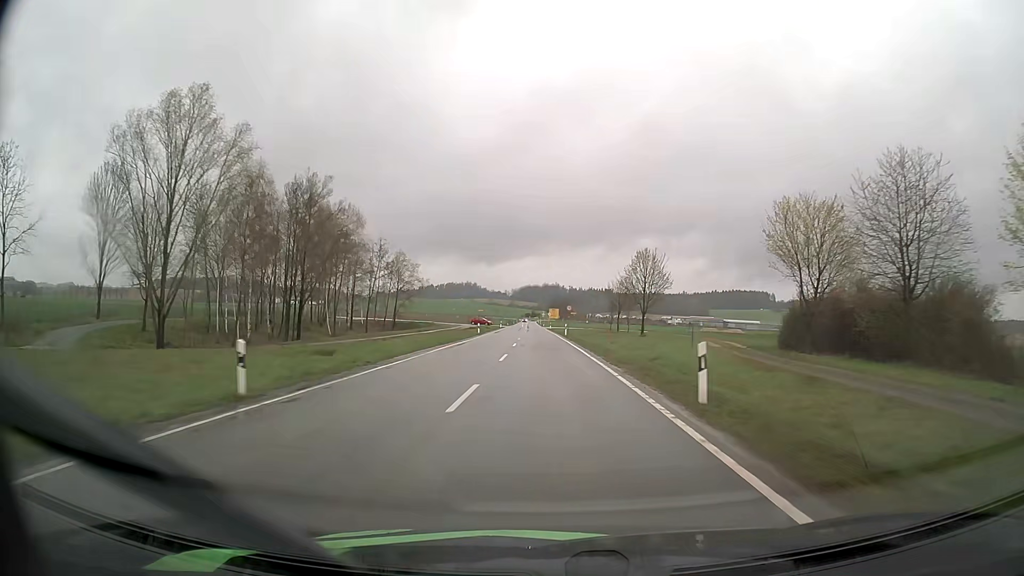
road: tertiary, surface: asphalt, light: Day
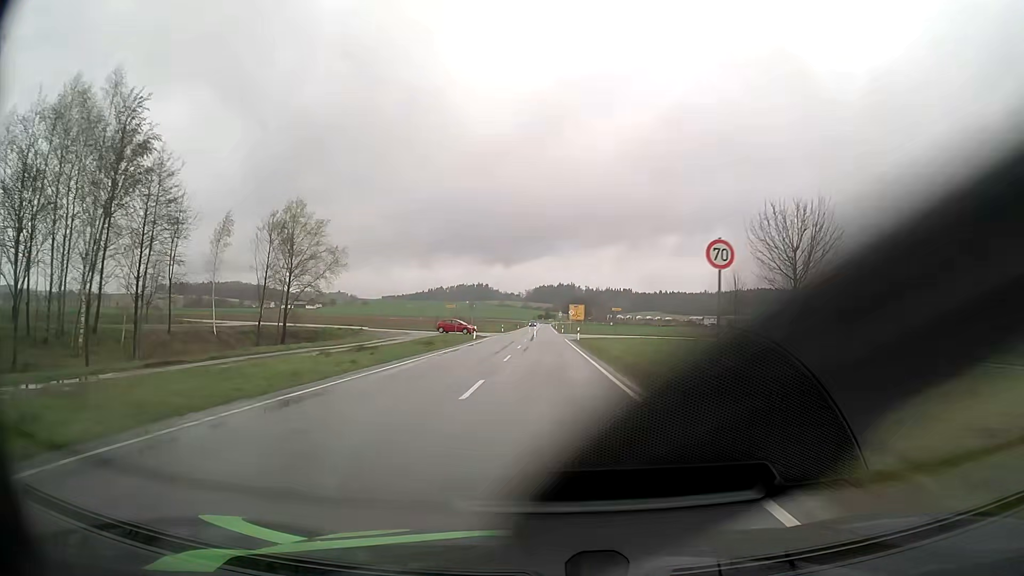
(-0.8, +58.8) m; -1°
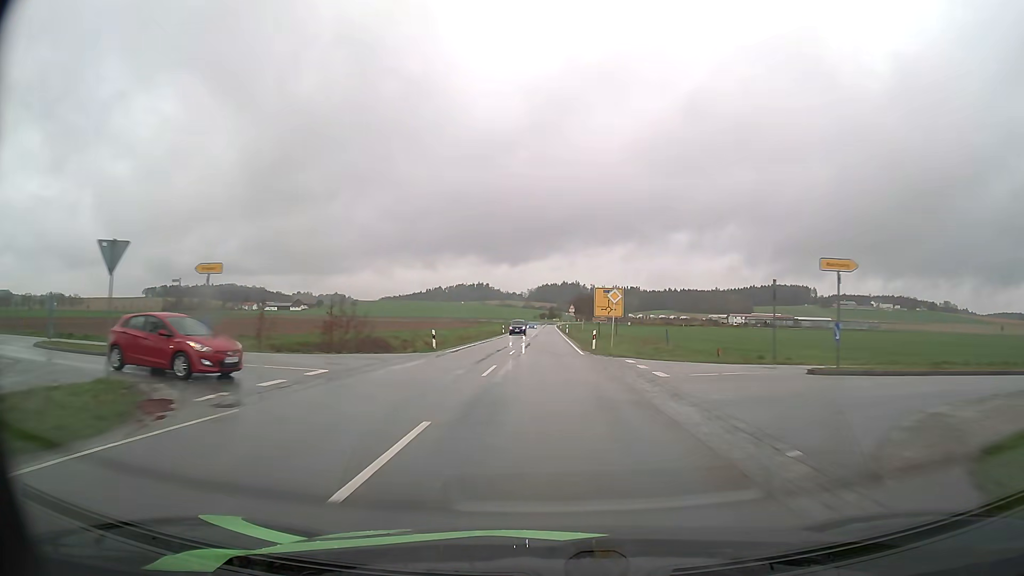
(0.0, +55.4) m; 0°
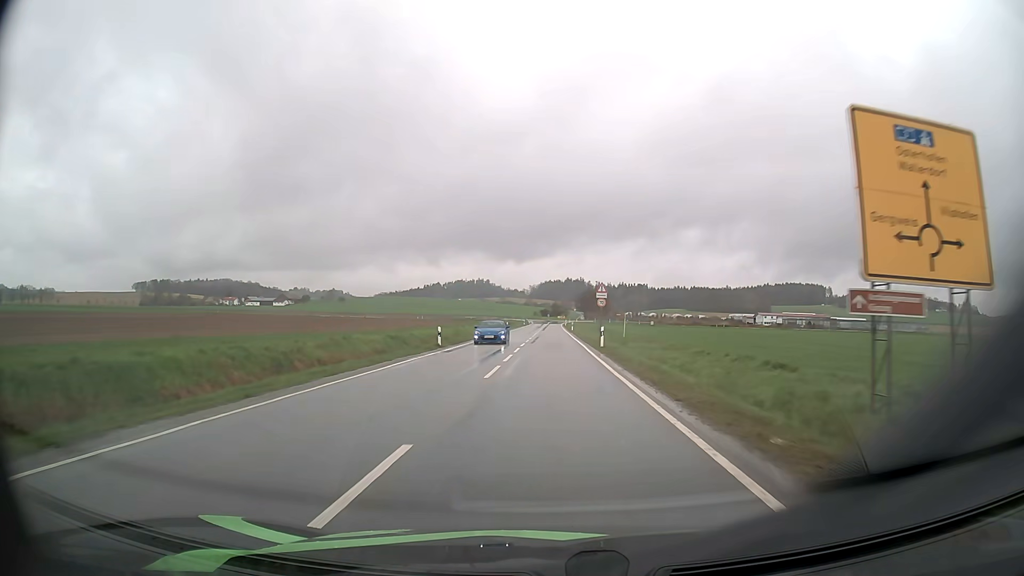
(-0.1, +50.4) m; 0°
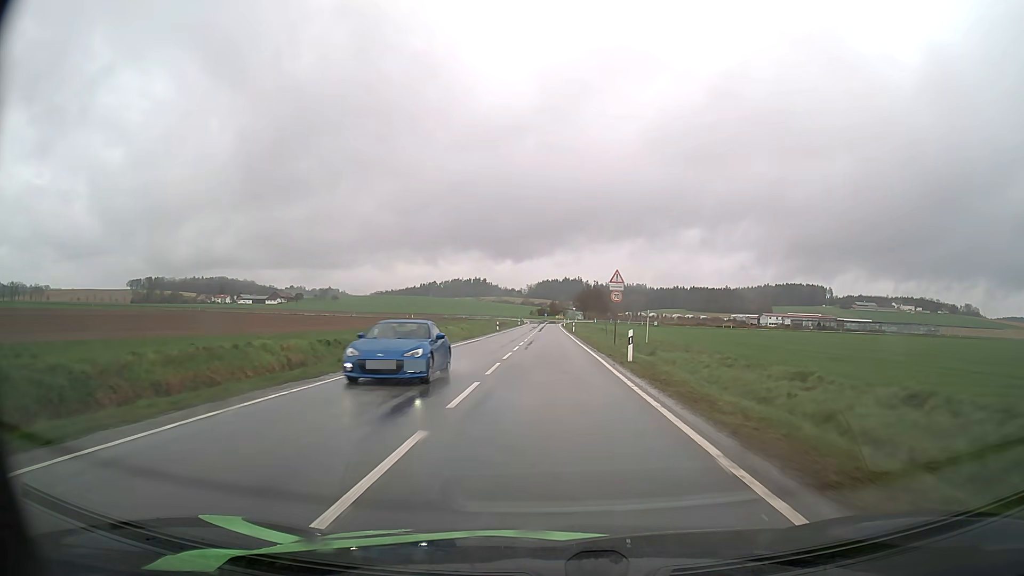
(0.0, +11.9) m; 0°
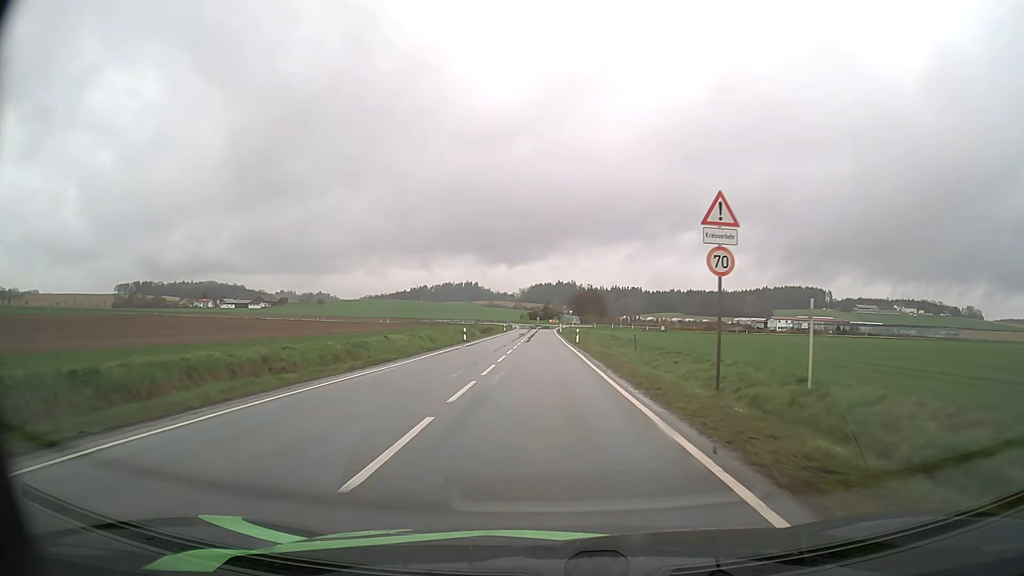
(+0.1, +23.0) m; +1°
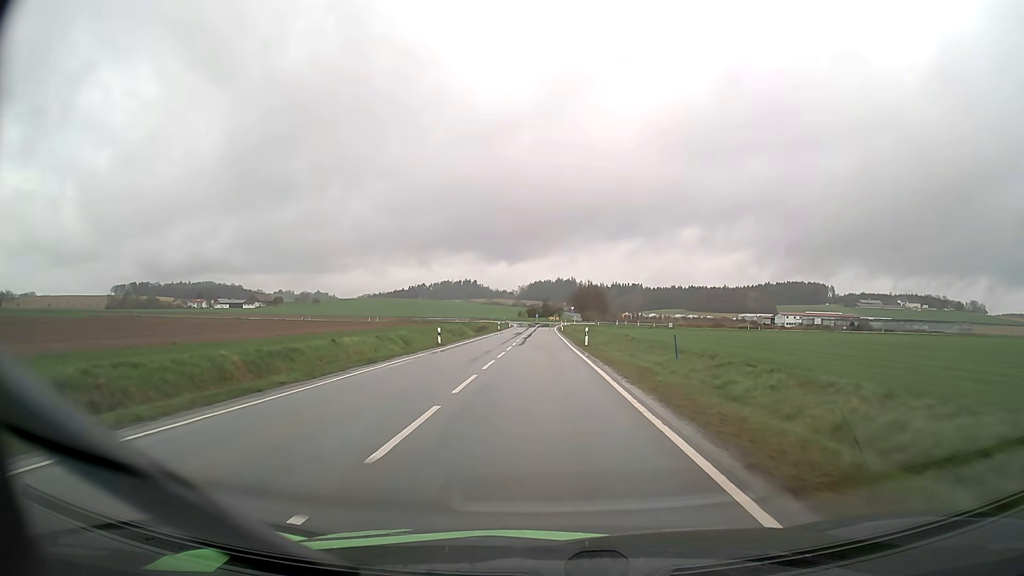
(0.0, +11.2) m; 0°
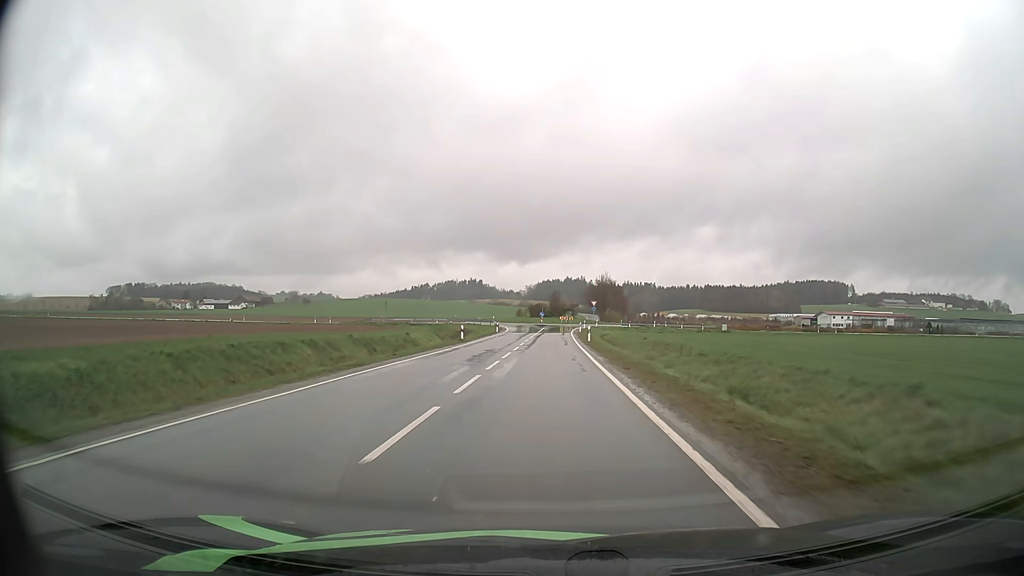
(-0.2, +43.1) m; -1°
(0, +10) (0, +20) (0, +30) (0, +40) (0, +50) (0, +60) (0, +70) (+1, +80) (+2, +90) (+5, +99) m
